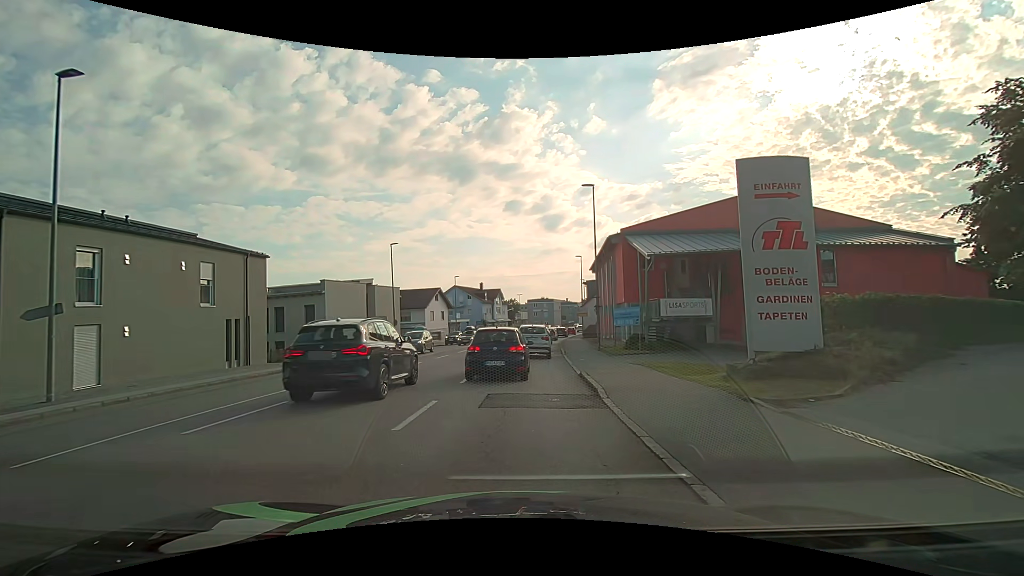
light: Day
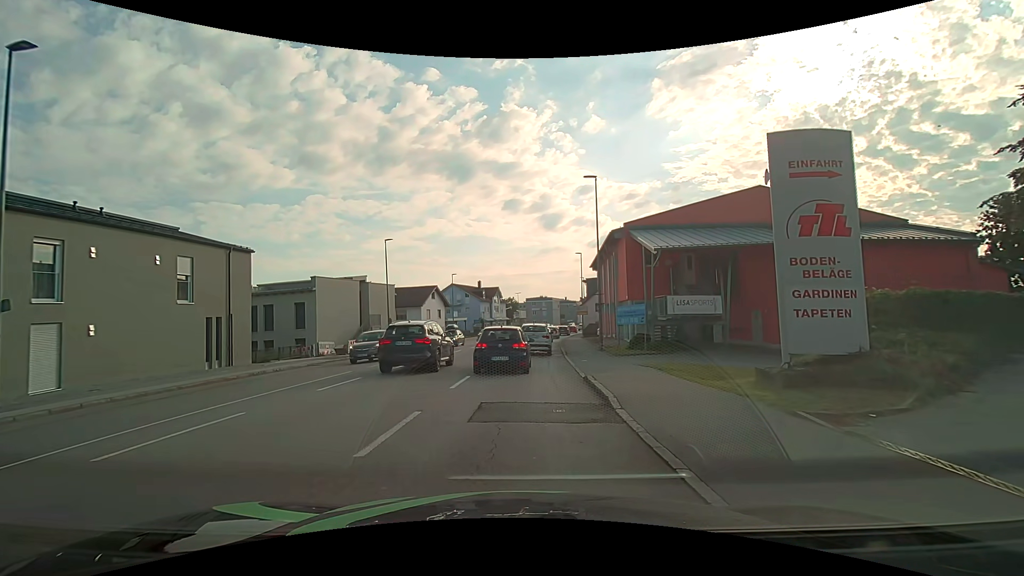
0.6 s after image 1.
(0.0, +1.6) m; -1°
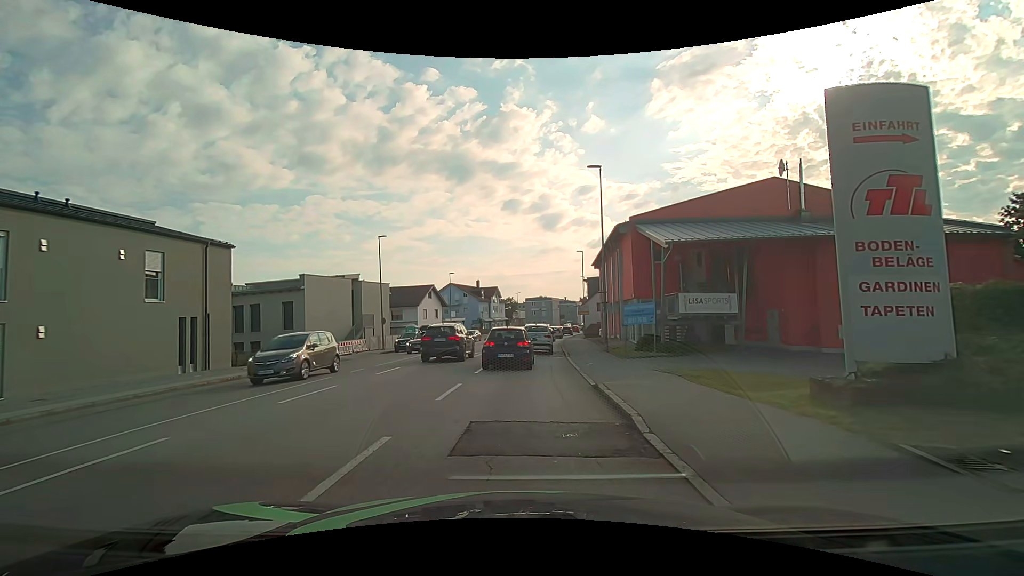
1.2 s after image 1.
(0.0, +2.0) m; +2°
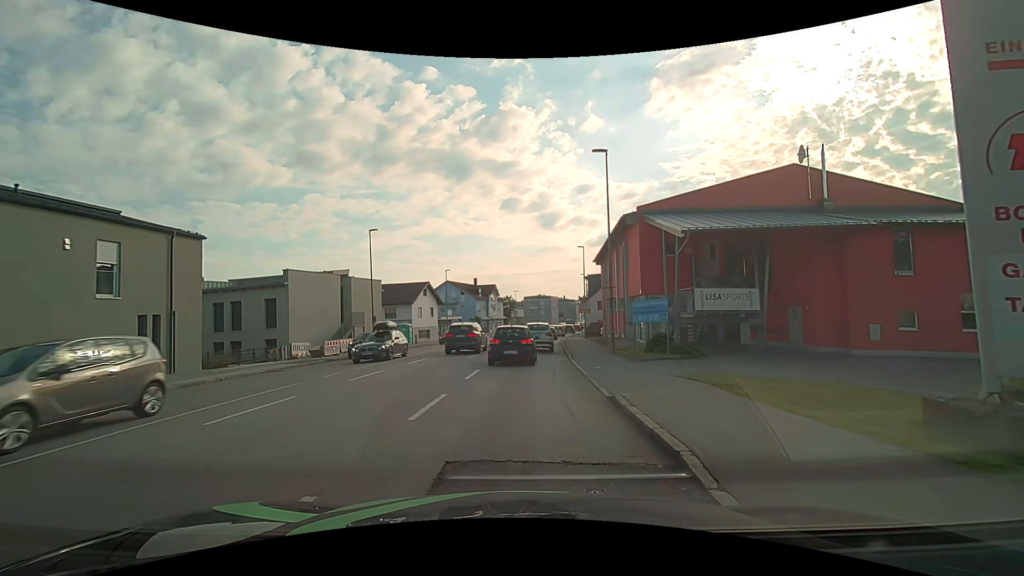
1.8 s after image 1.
(0.0, +2.4) m; -1°
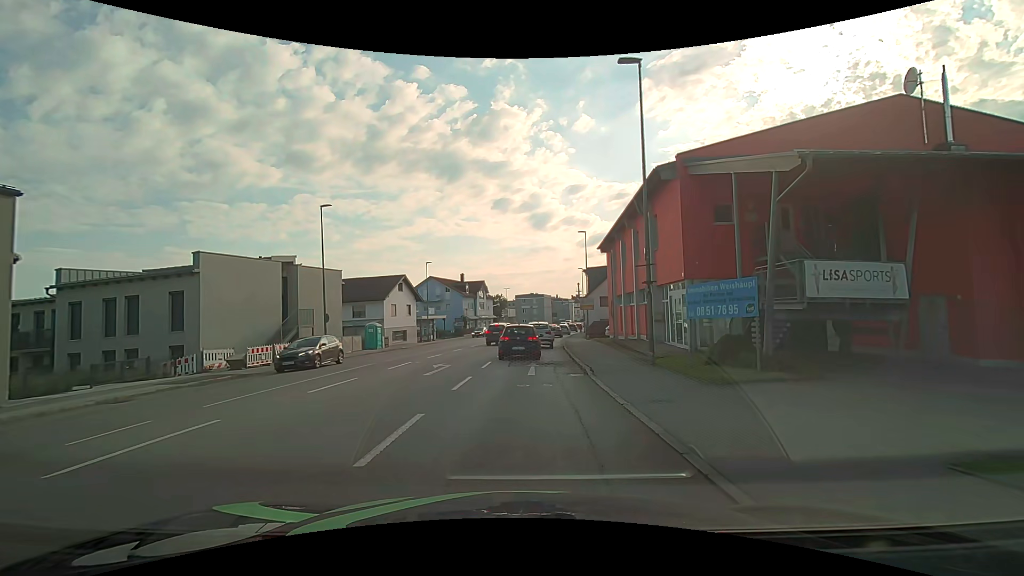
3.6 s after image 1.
(0.0, +8.8) m; +1°
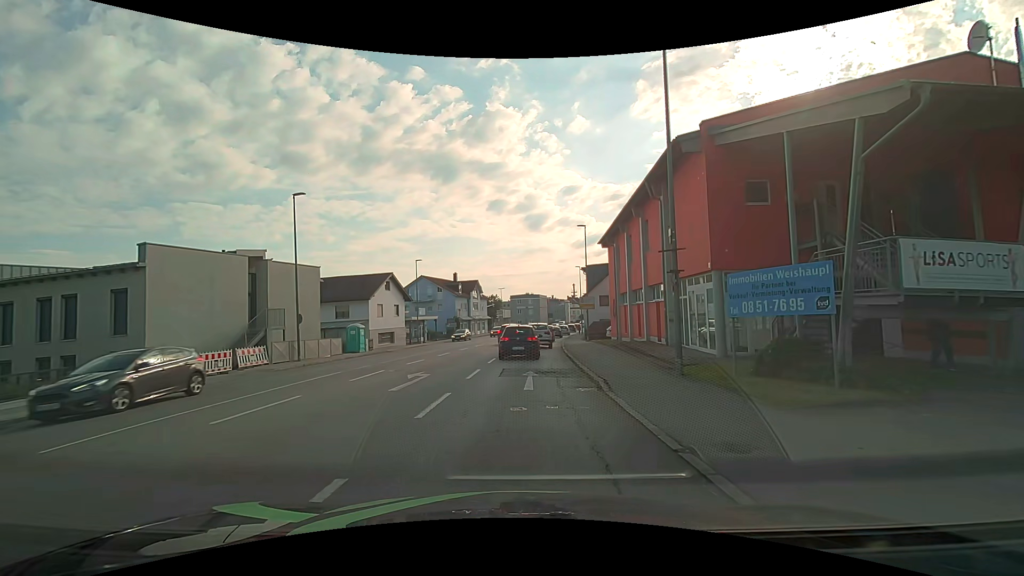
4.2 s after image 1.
(0.0, +3.4) m; +1°
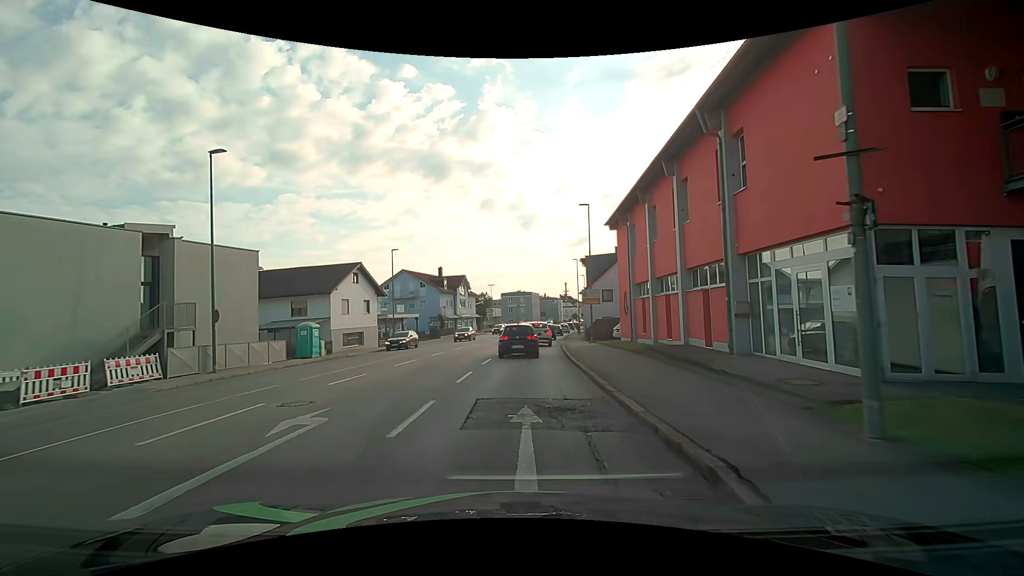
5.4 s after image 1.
(0.0, +7.5) m; +1°
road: tertiary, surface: asphalt
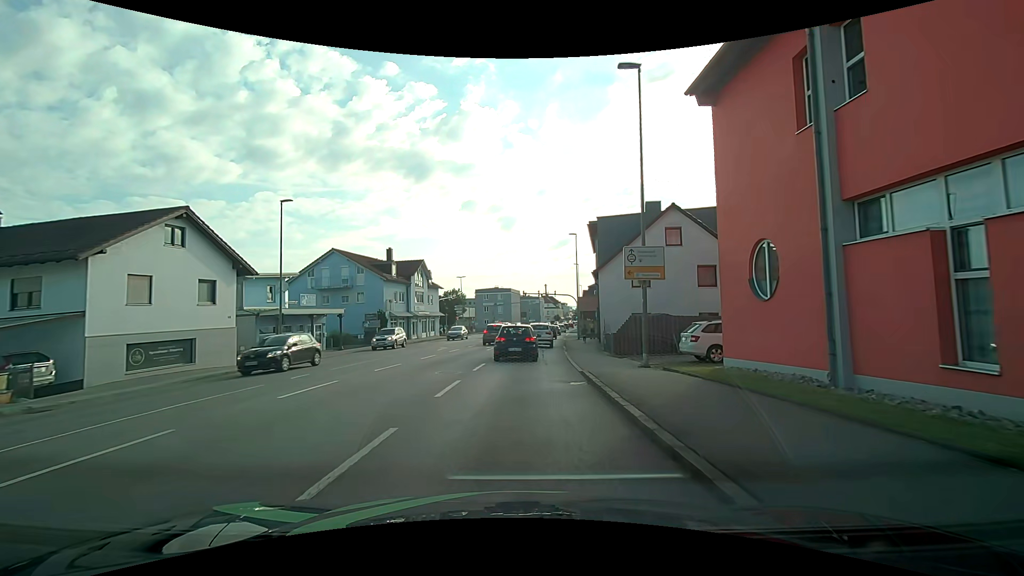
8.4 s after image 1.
(+0.4, +20.4) m; +2°
(0, +10) (+1, +20) (+1, +30) (+2, +40) (+3, +50) (+4, +60) (+6, +70) (+7, +80) (+8, +90) (+10, +99) m
